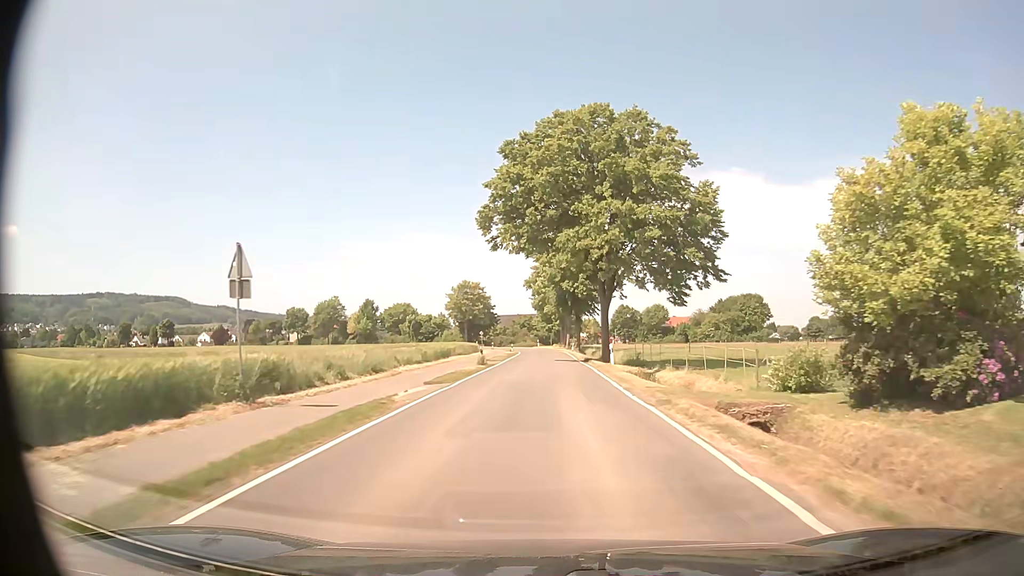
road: tertiary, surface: asphalt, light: Day
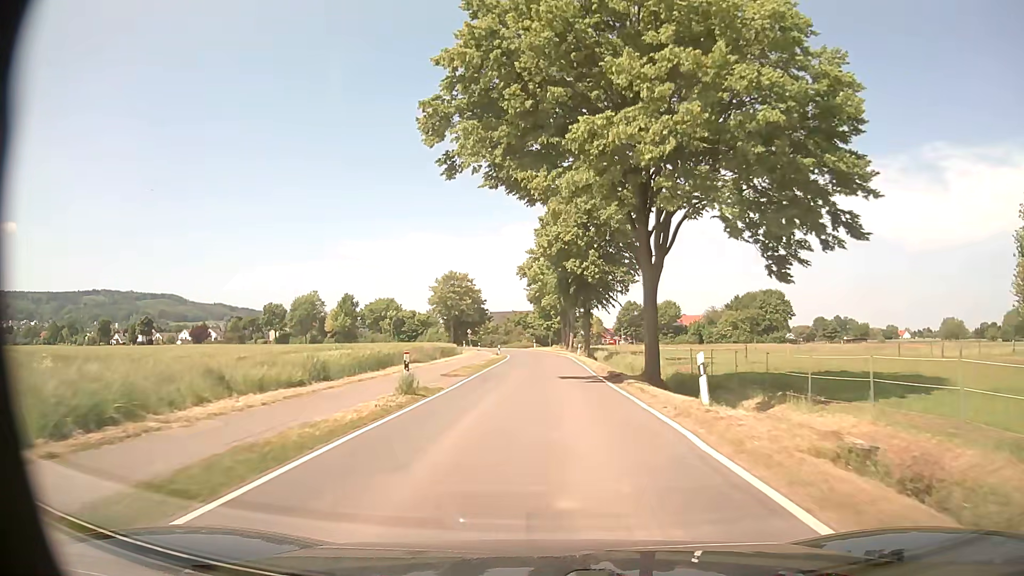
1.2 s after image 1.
(-0.1, +19.0) m; -1°
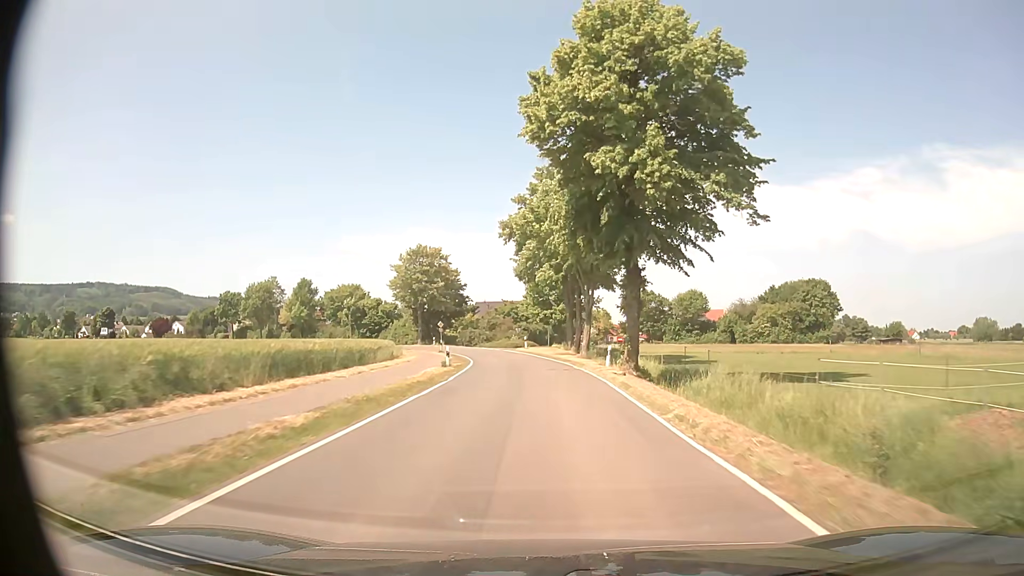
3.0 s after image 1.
(+0.1, +30.2) m; +1°
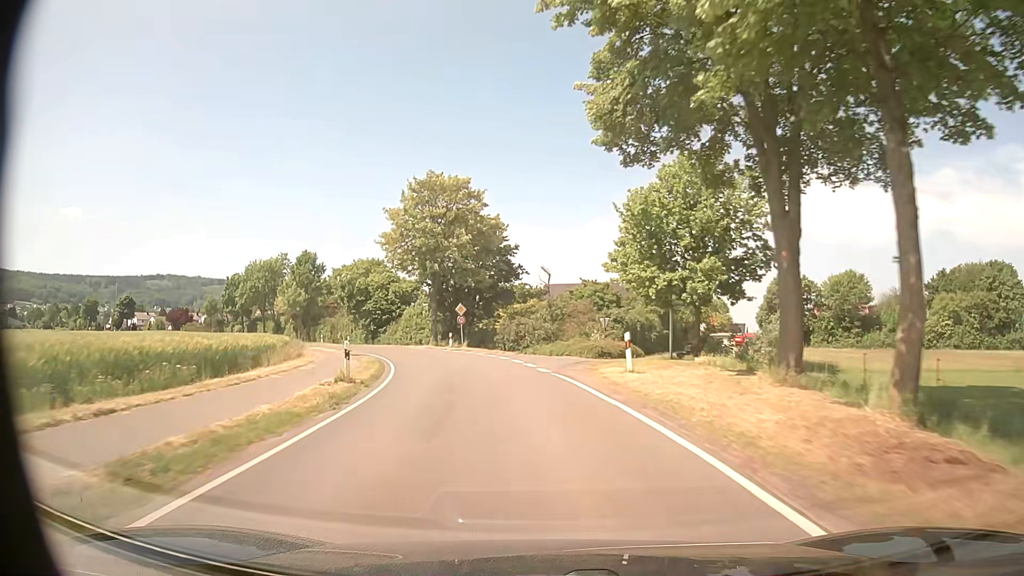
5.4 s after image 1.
(-1.6, +40.9) m; -7°
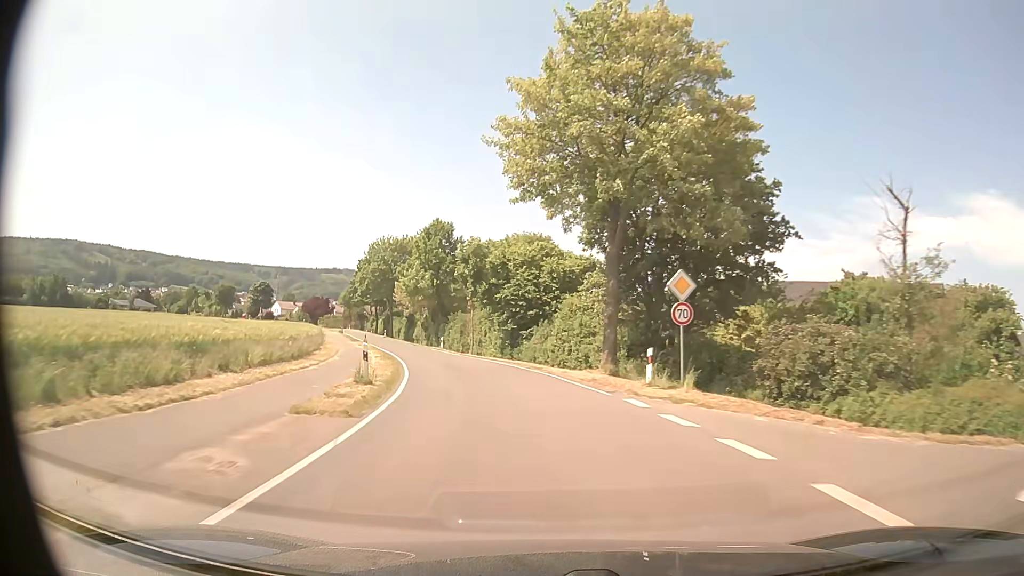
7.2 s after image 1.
(-4.2, +30.3) m; -16°
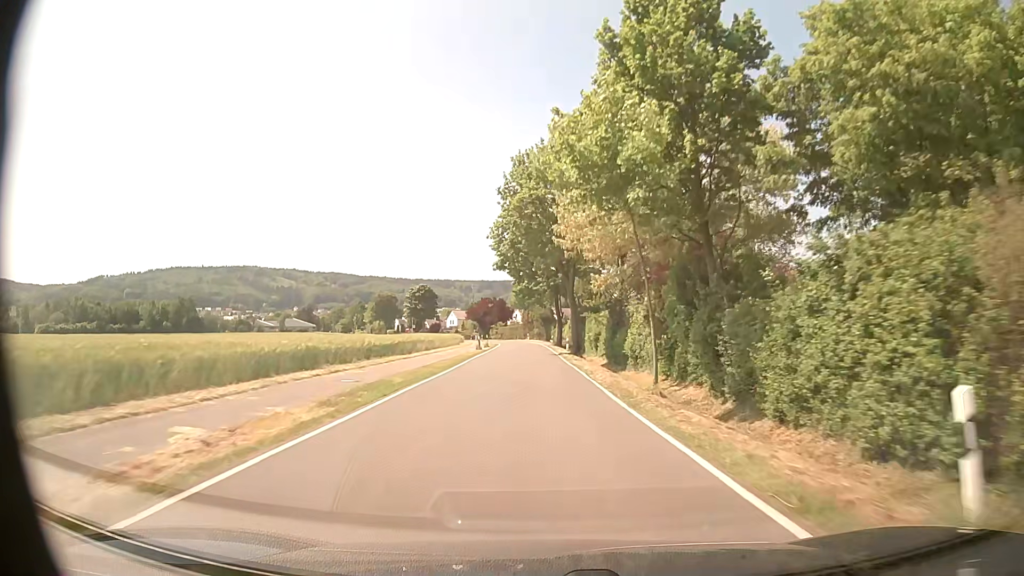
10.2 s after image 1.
(-9.7, +52.7) m; -18°
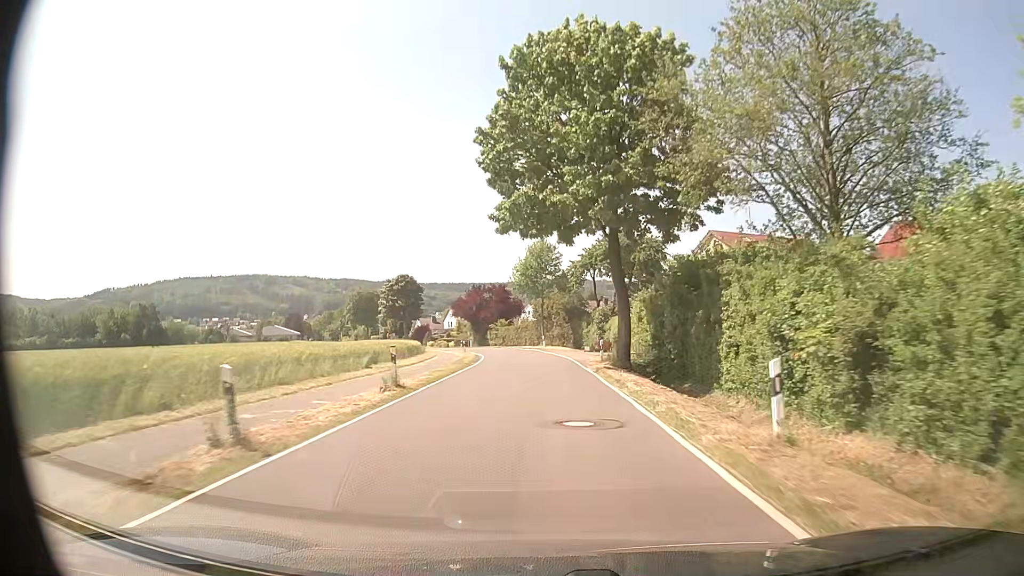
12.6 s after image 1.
(-1.1, +44.8) m; -1°
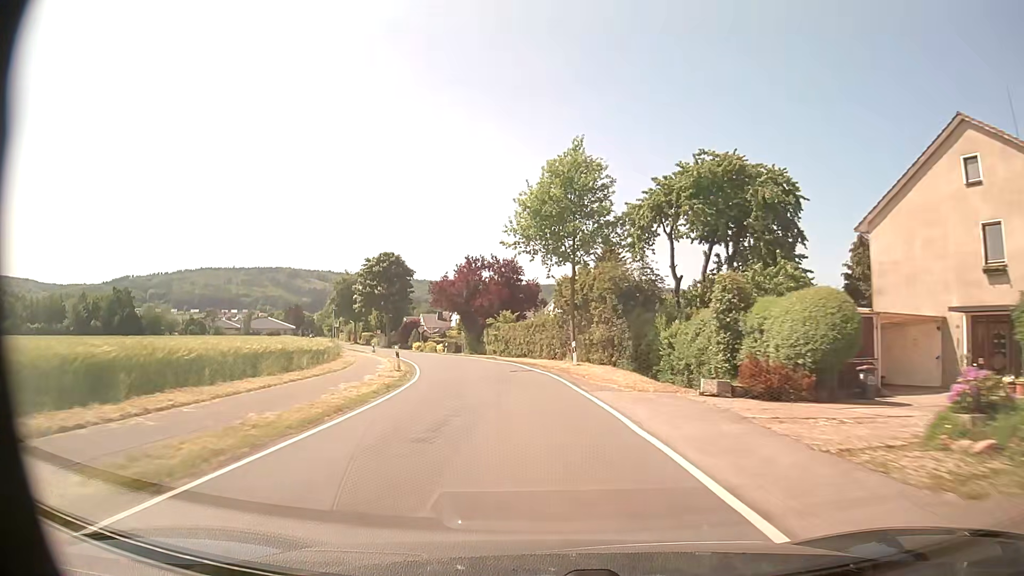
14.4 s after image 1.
(-0.6, +34.0) m; -3°
(0, +10) (-1, +20) (-2, +30) (-4, +40) (-7, +49) (-10, +59) (-14, +68) (-17, +78) (-21, +87) (-24, +96) m
